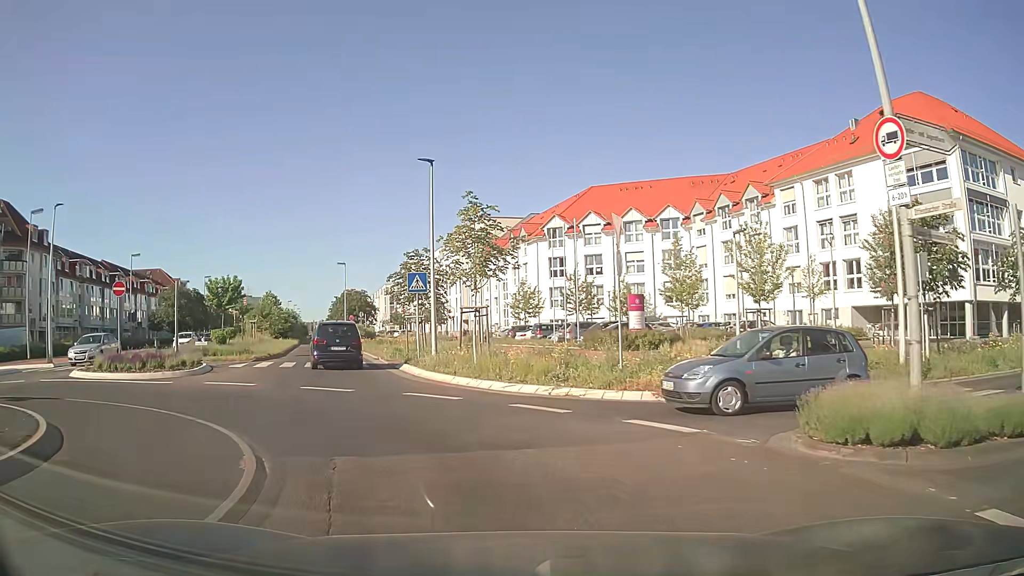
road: secondary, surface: asphalt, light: Day
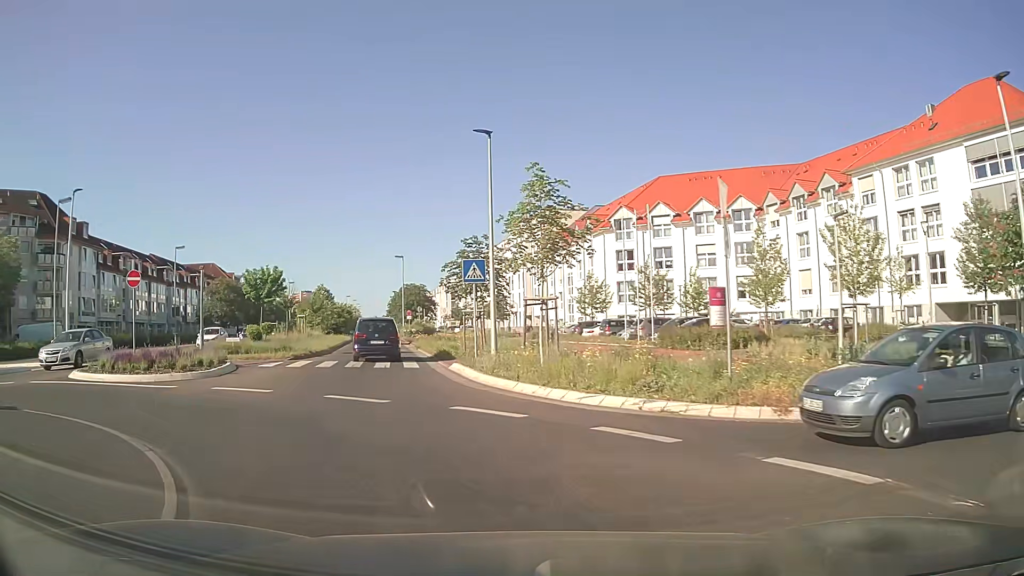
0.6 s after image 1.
(-0.1, +3.3) m; -5°
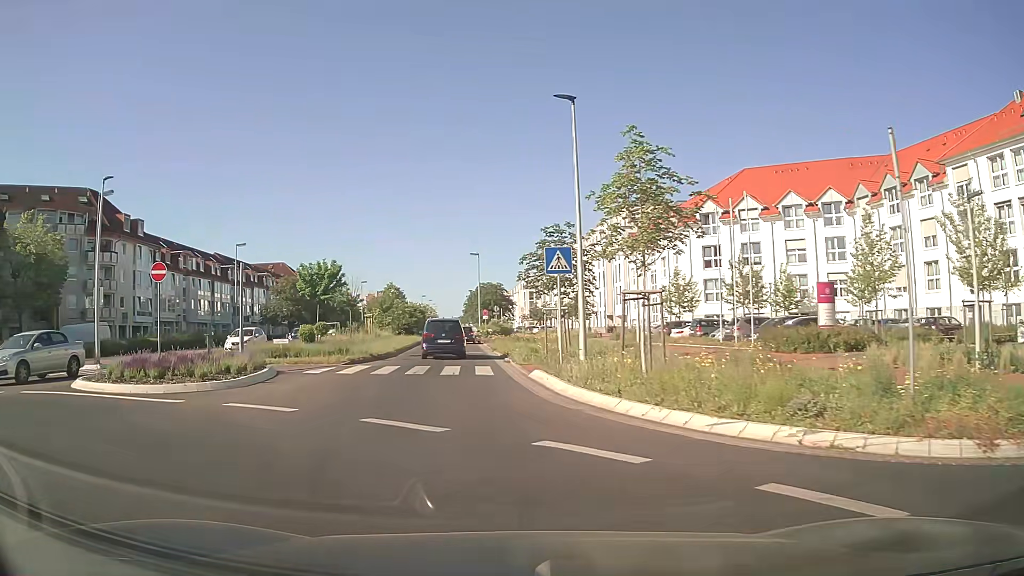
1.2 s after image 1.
(-0.2, +3.5) m; -5°
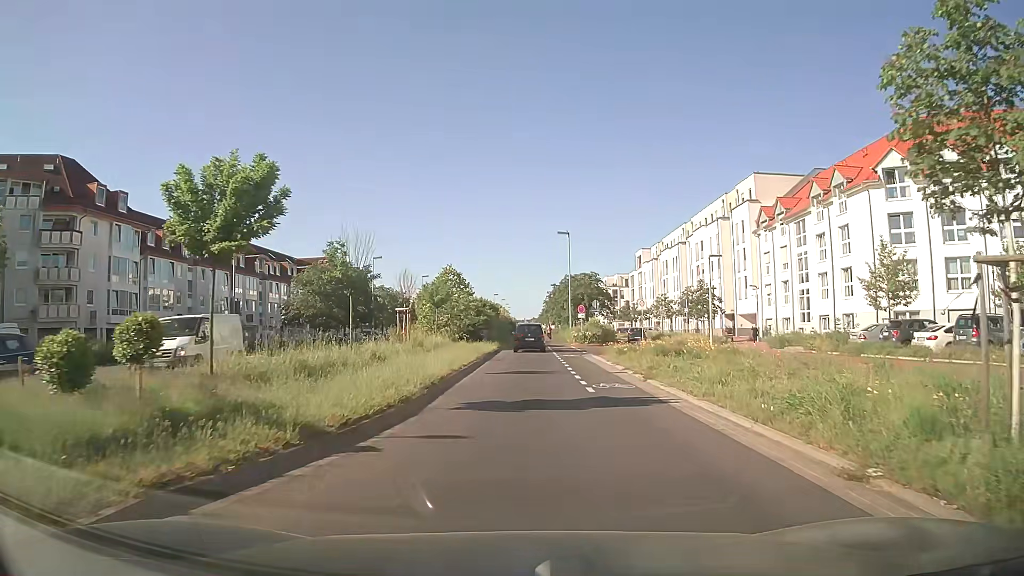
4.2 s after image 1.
(-2.8, +20.0) m; -7°
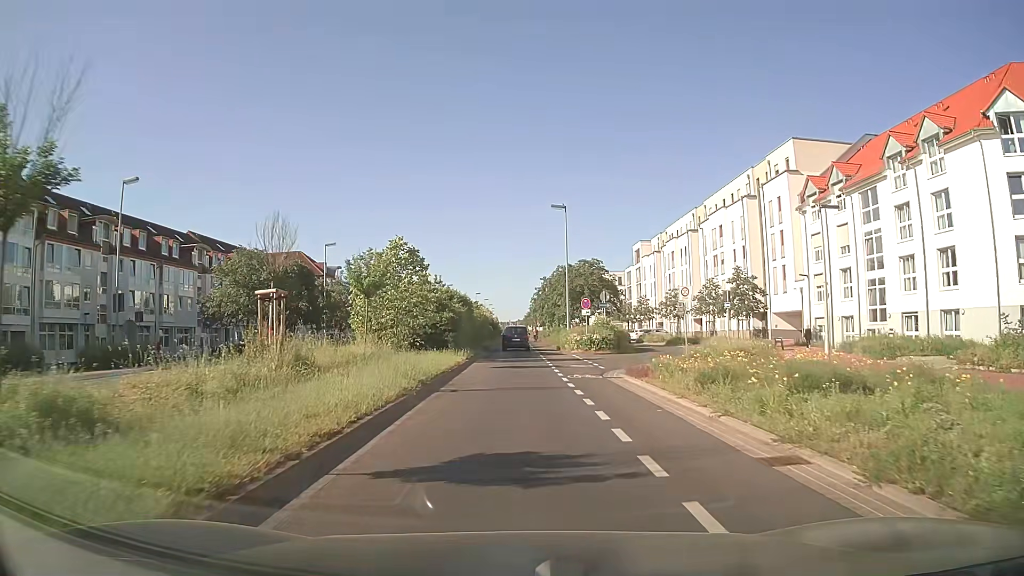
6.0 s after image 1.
(+0.3, +14.5) m; +2°
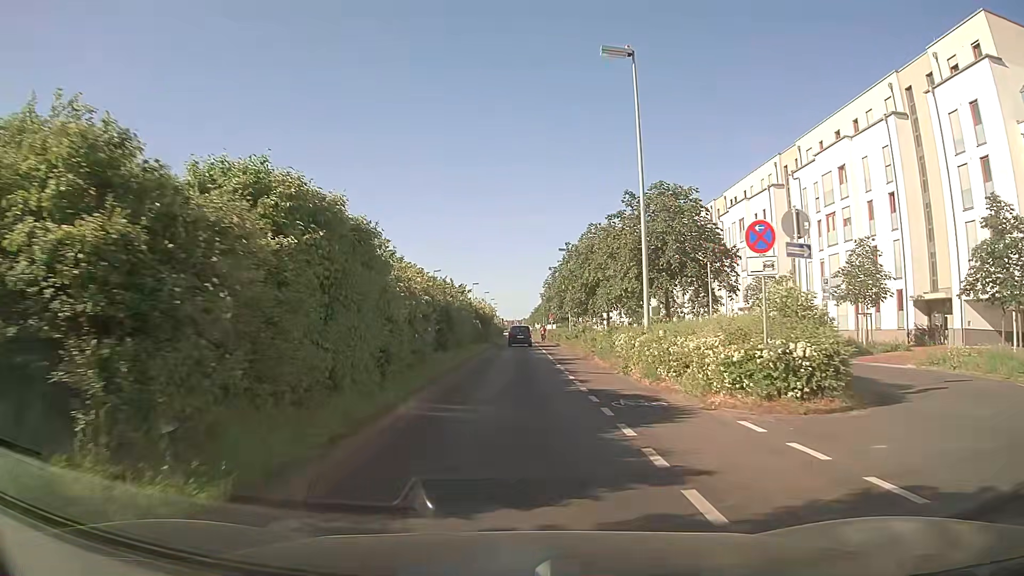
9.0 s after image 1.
(-0.1, +27.9) m; 0°
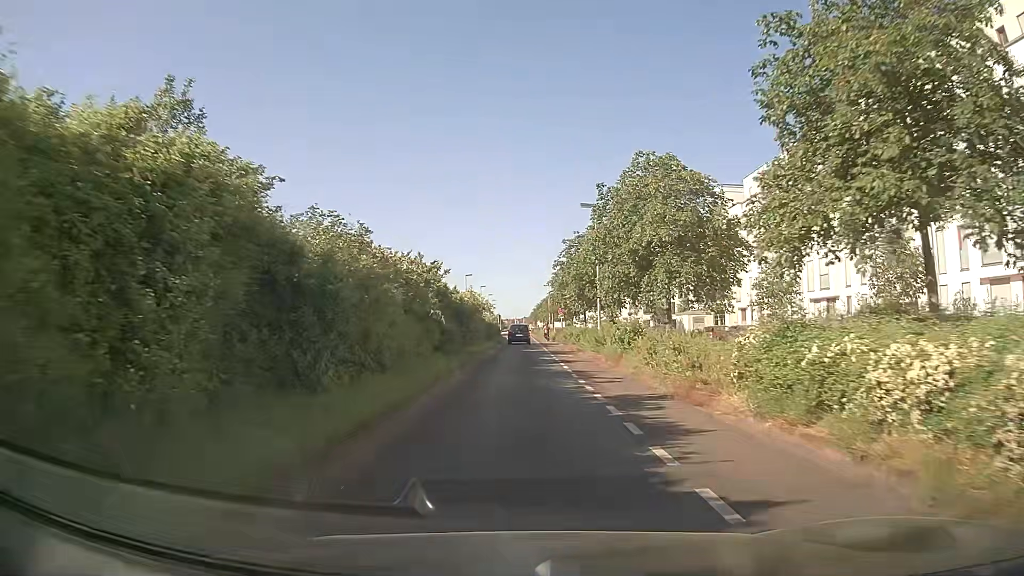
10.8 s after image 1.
(0.0, +18.2) m; 0°
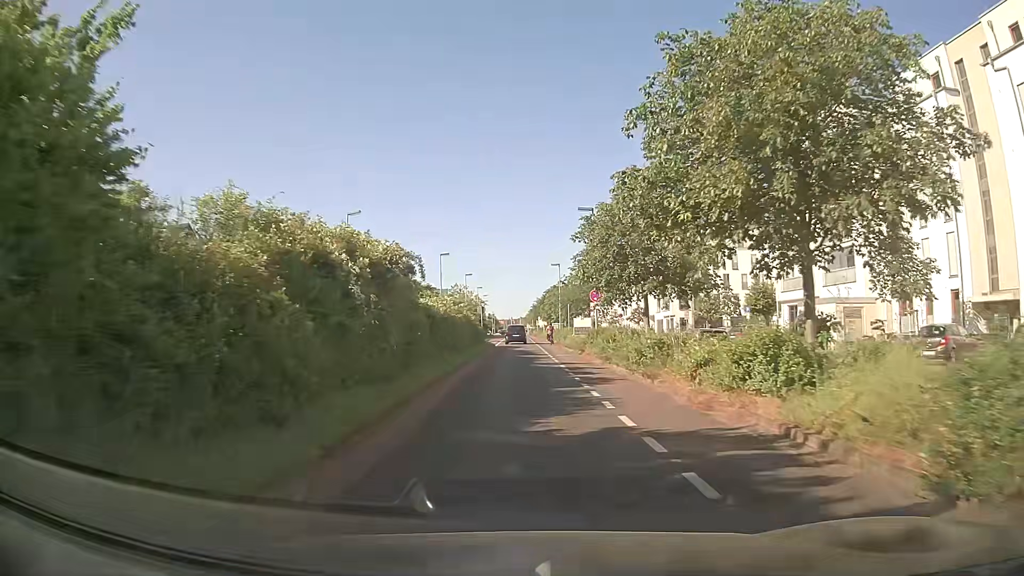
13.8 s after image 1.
(0.0, +31.7) m; 0°
